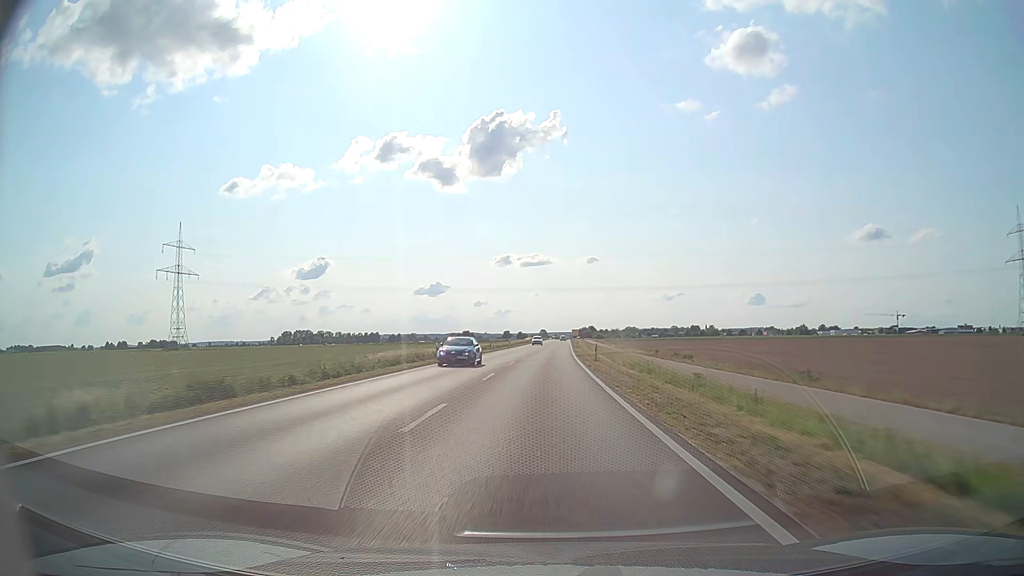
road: secondary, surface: asphalt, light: Day
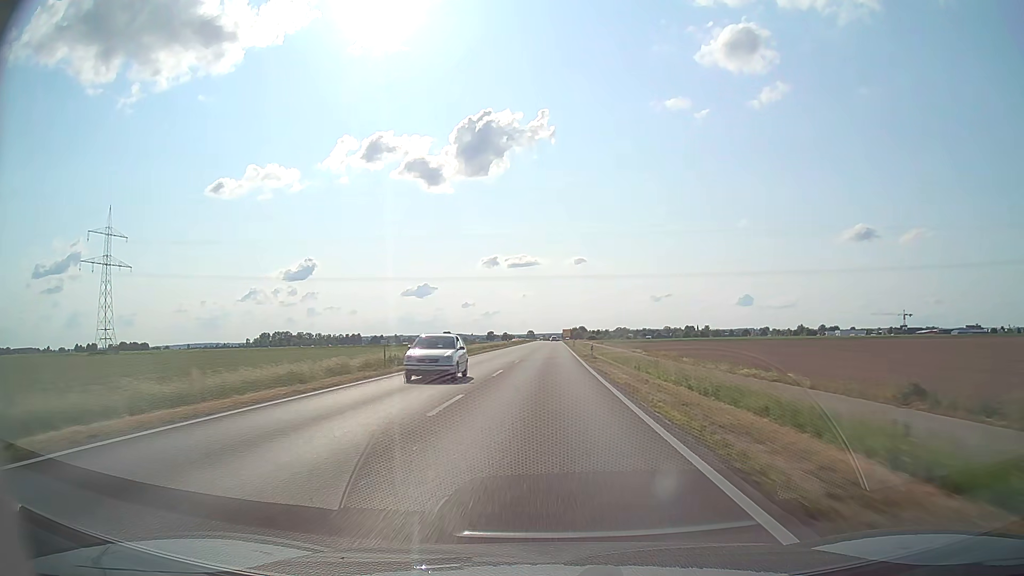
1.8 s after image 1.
(+0.4, +45.9) m; +1°
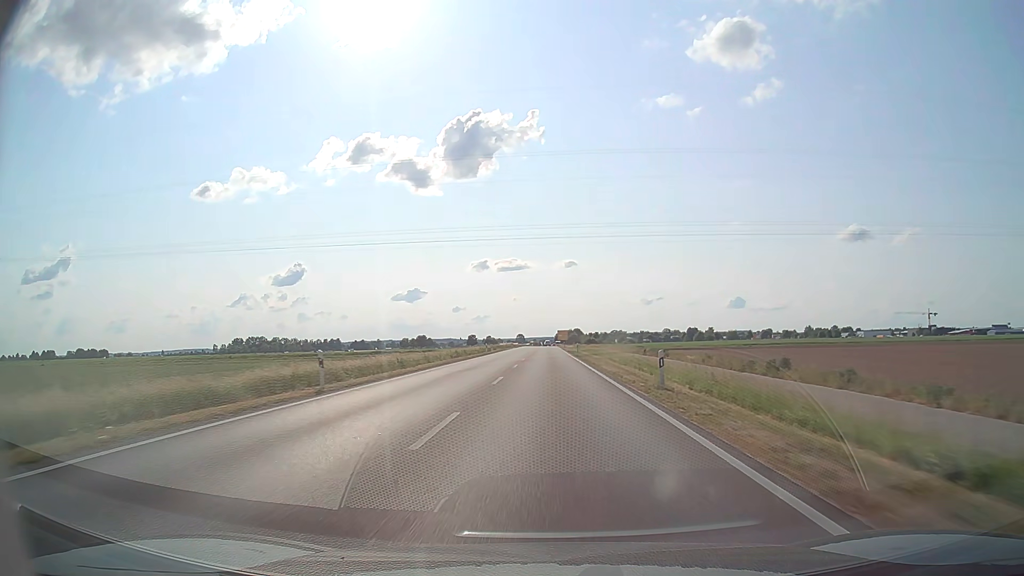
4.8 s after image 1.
(+0.6, +75.4) m; +1°
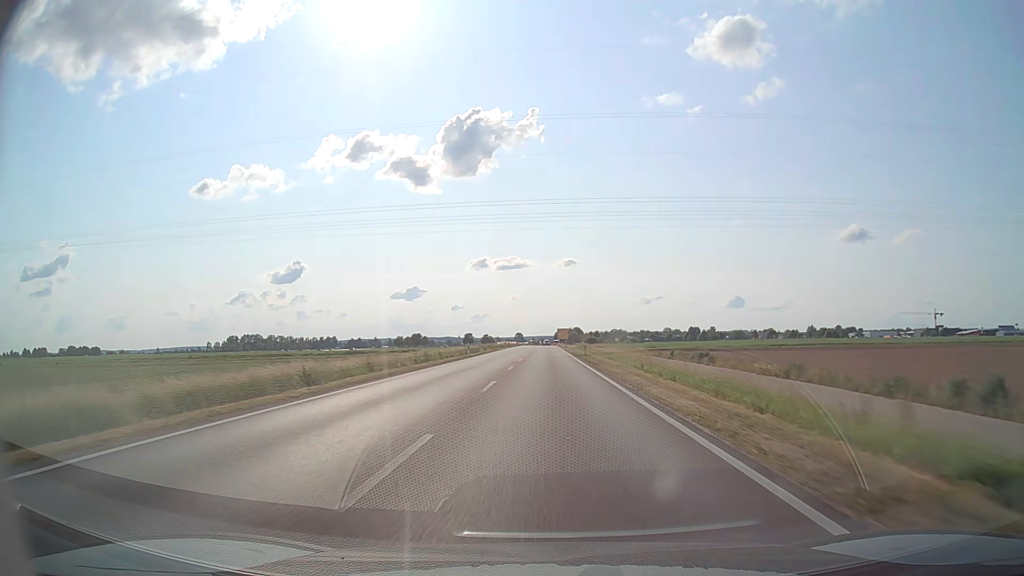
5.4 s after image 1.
(0.0, +14.9) m; 0°
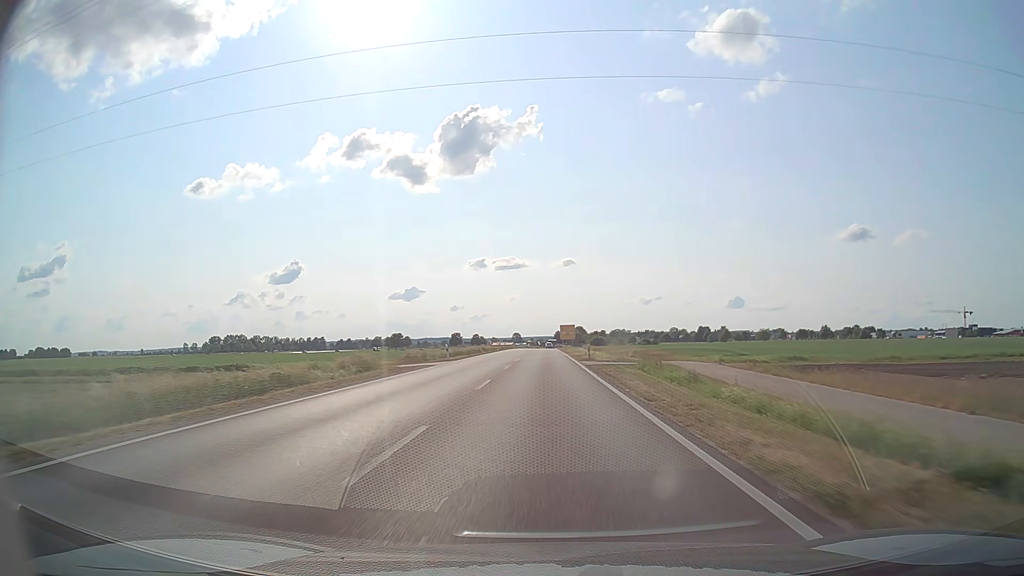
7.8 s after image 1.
(+0.2, +59.0) m; 0°
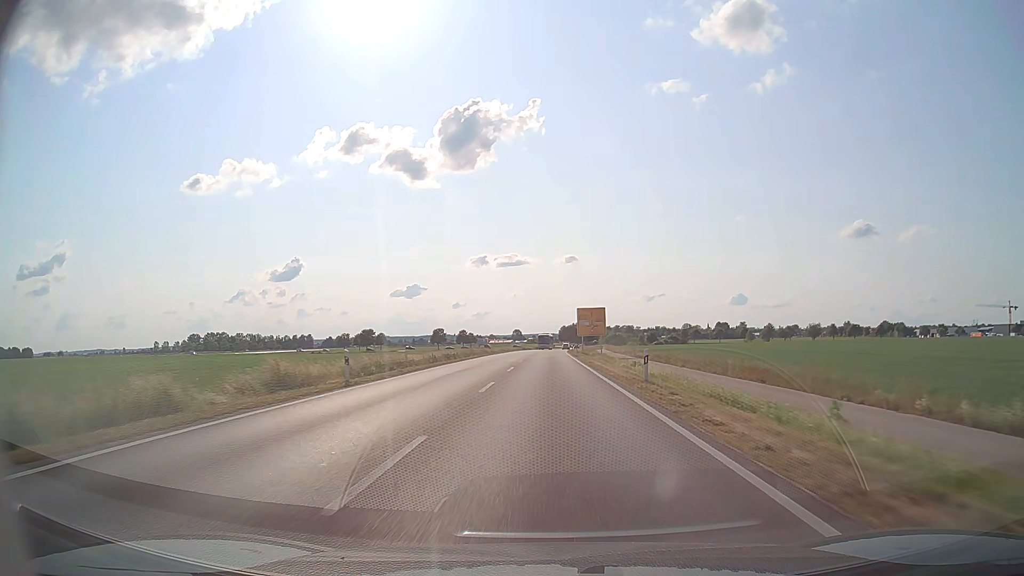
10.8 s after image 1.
(-0.3, +73.1) m; 0°
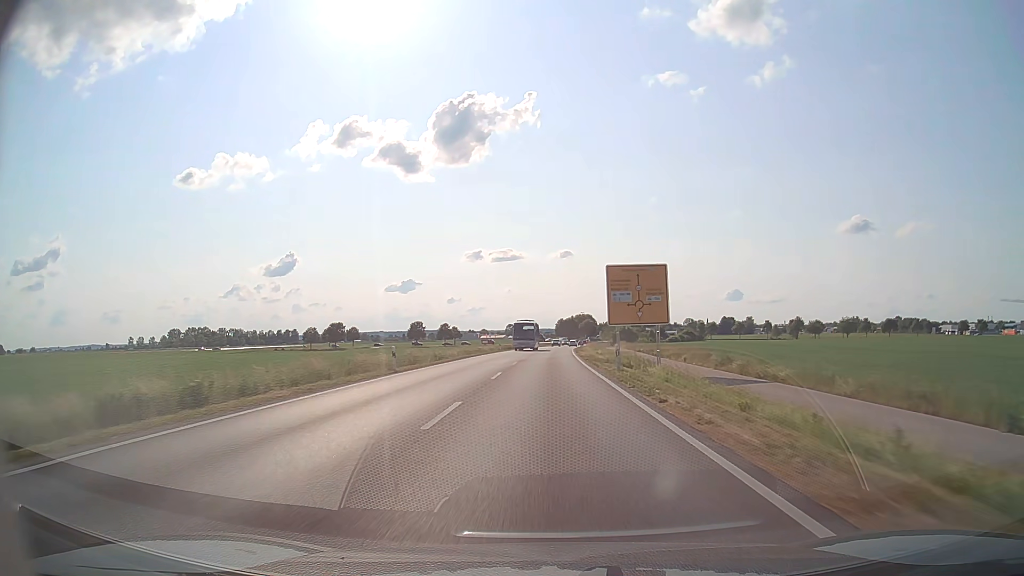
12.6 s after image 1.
(+0.1, +43.1) m; 0°
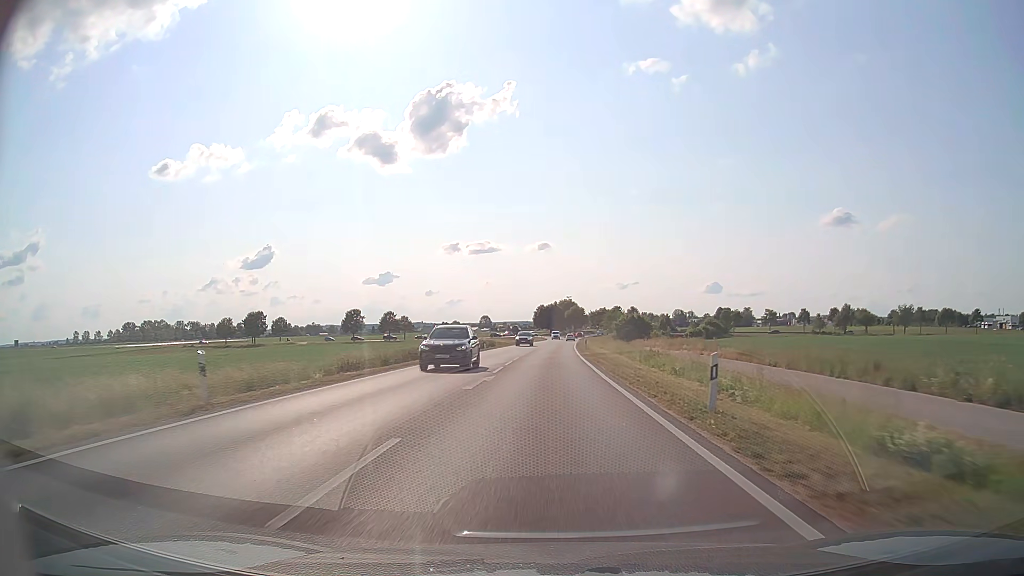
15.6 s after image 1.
(+0.8, +64.9) m; +2°
(0, +10) (0, +20) (0, +30) (0, +40) (+1, +50) (+1, +60) (+1, +70) (+2, +80) (+2, +90) (+3, +100) m
